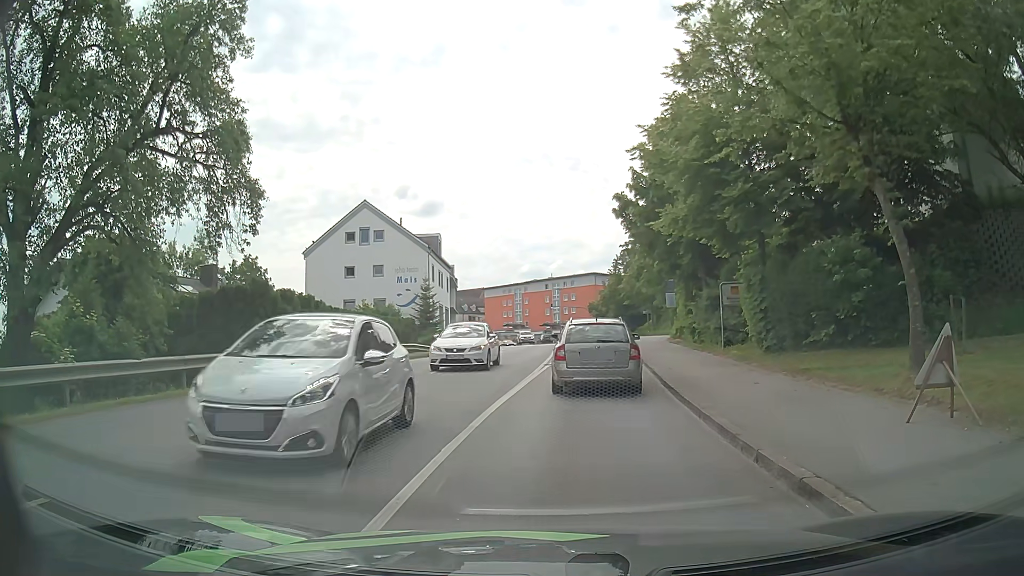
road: tertiary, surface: asphalt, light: Day
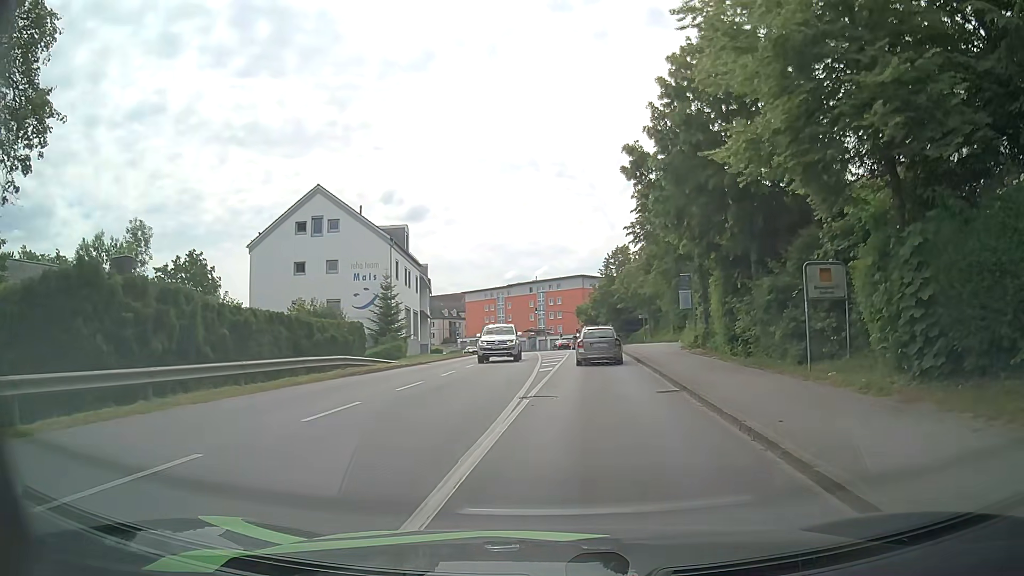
(+0.5, +9.7) m; +3°
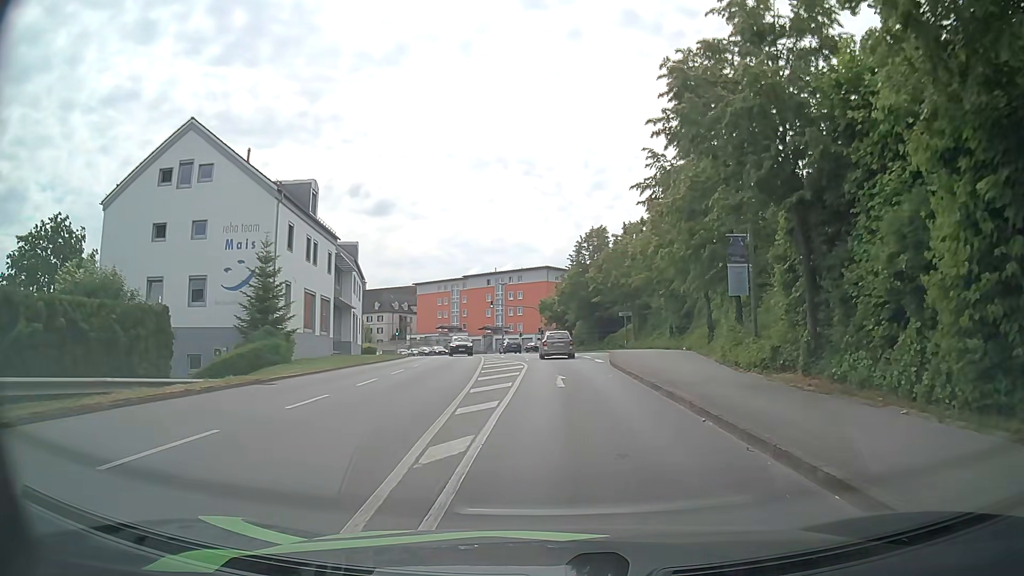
(+0.7, +16.4) m; +3°
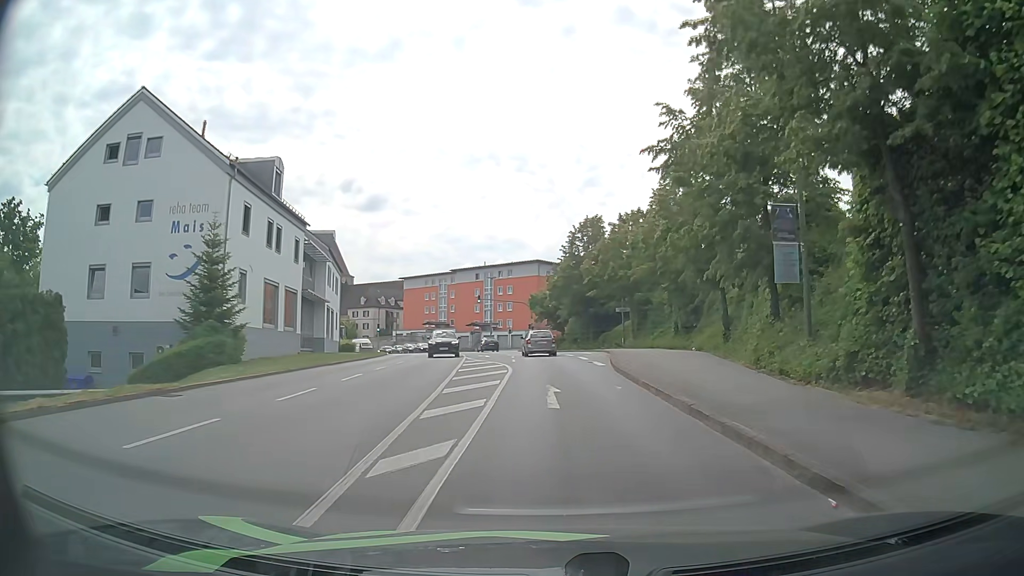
(+0.1, +5.0) m; +1°
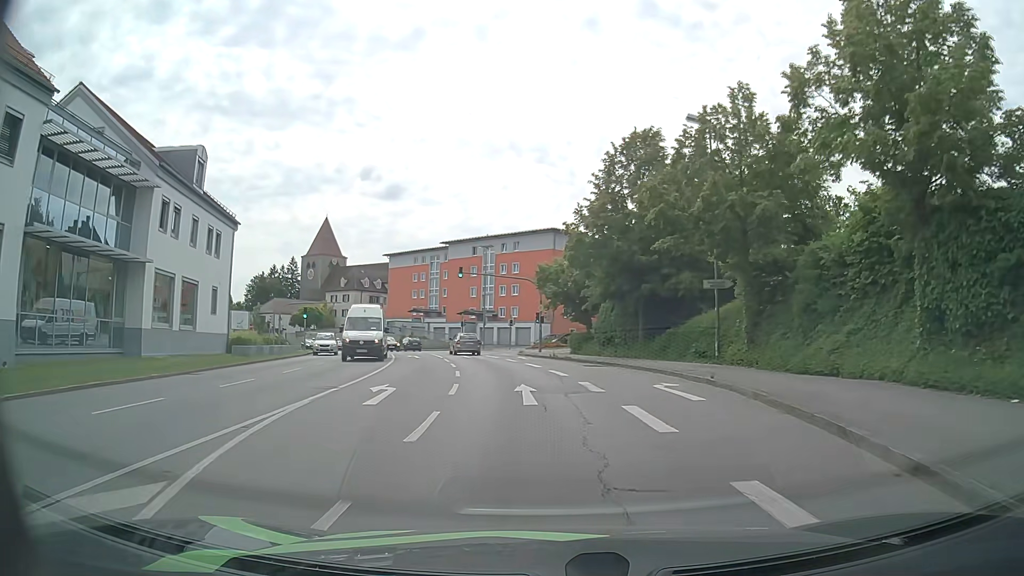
(+0.4, +27.8) m; -1°
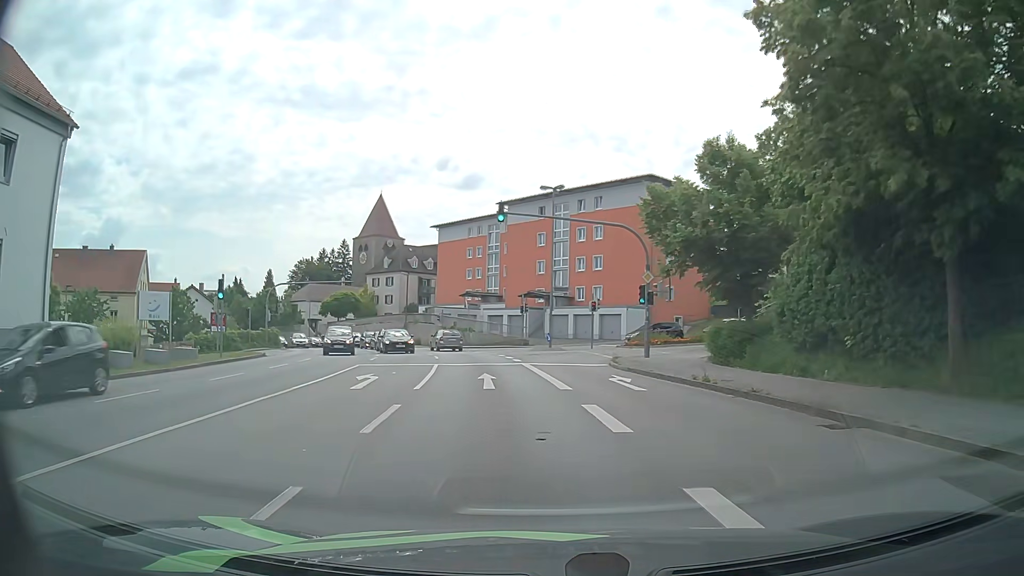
(-1.1, +23.9) m; -6°
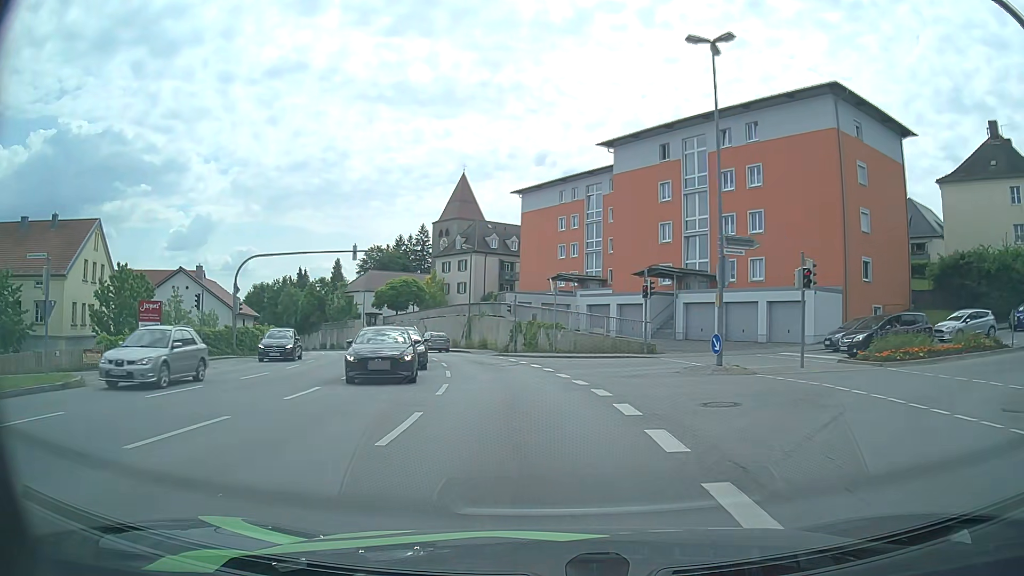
(-1.7, +22.3) m; -9°
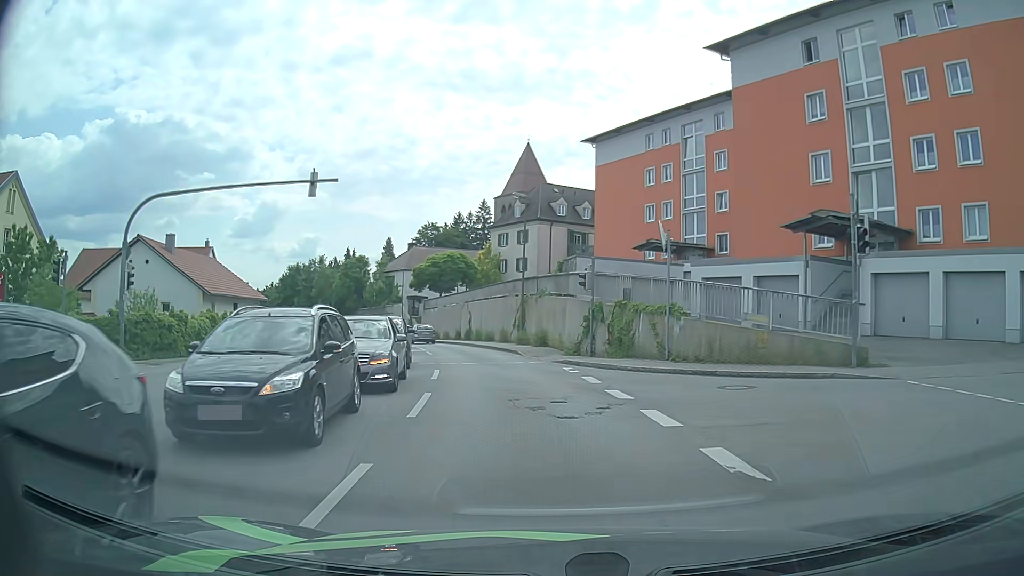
(-0.7, +16.5) m; -5°
(0, +10) (-1, +20) (-3, +30) (-6, +39) (-9, +49) (-13, +58) (-17, +67) (-22, +76) (-27, +84) (-33, +92) m
